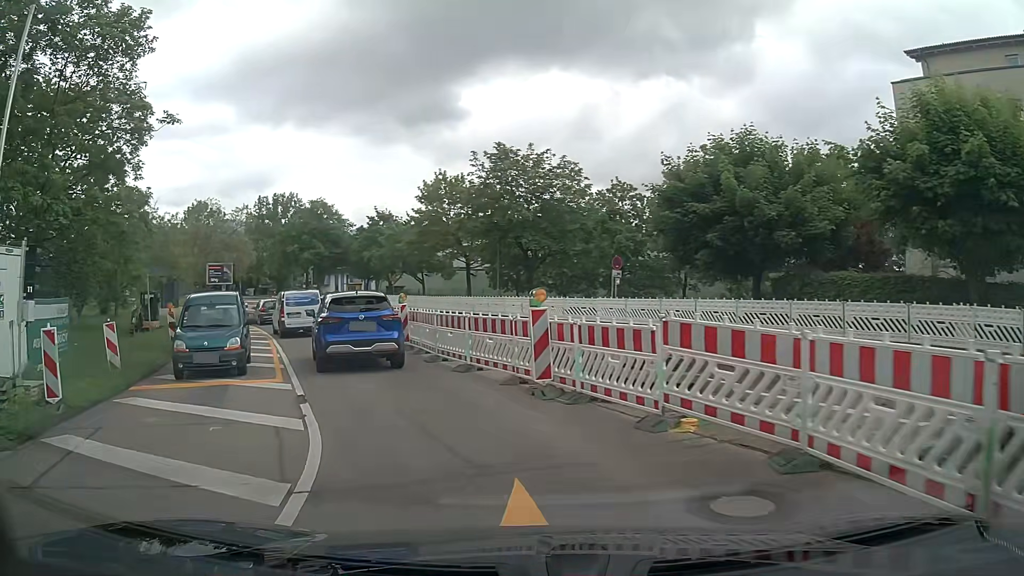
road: tertiary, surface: asphalt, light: Day
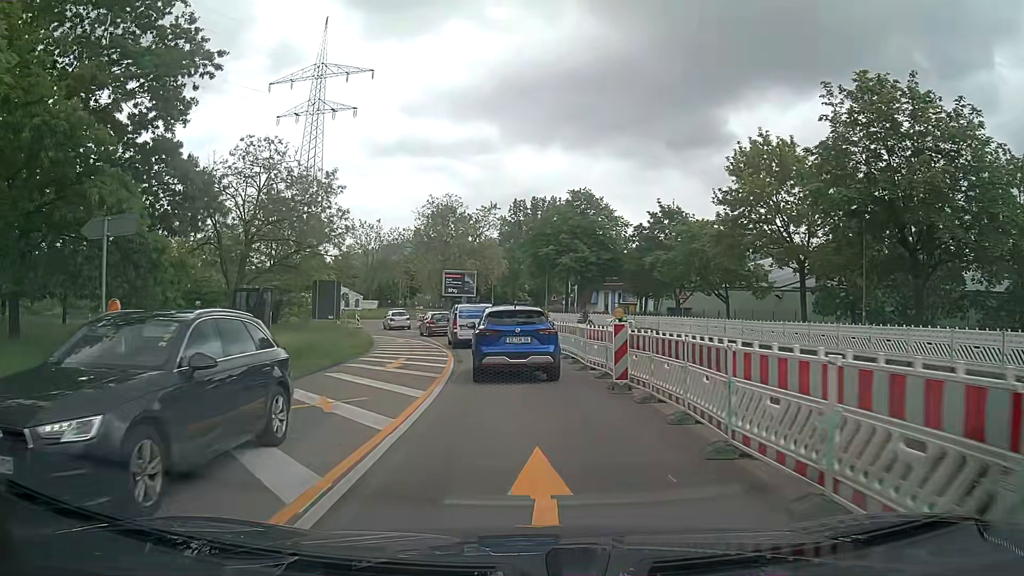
(-3.9, +16.7) m; -23°
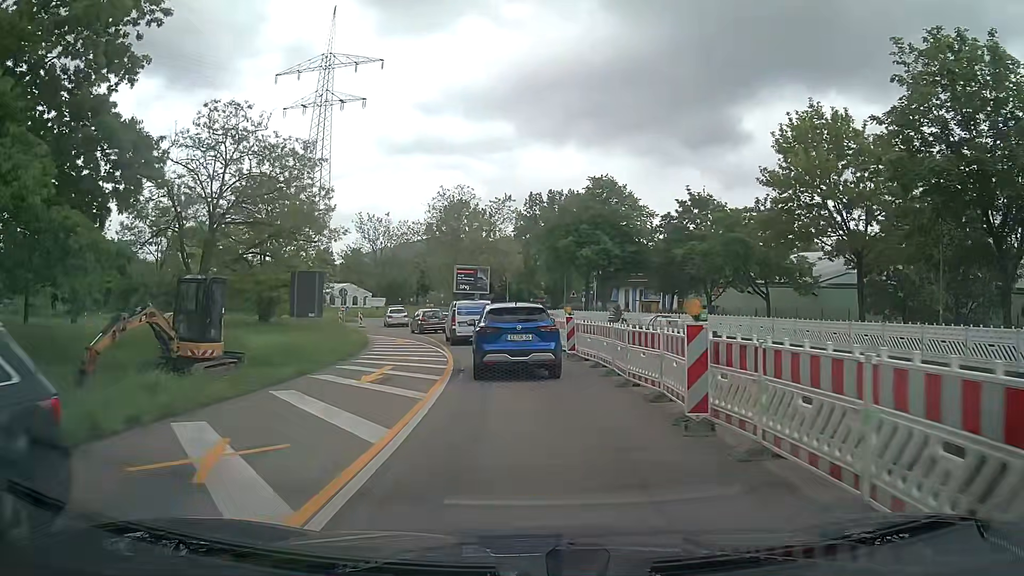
(0.0, +4.6) m; 0°
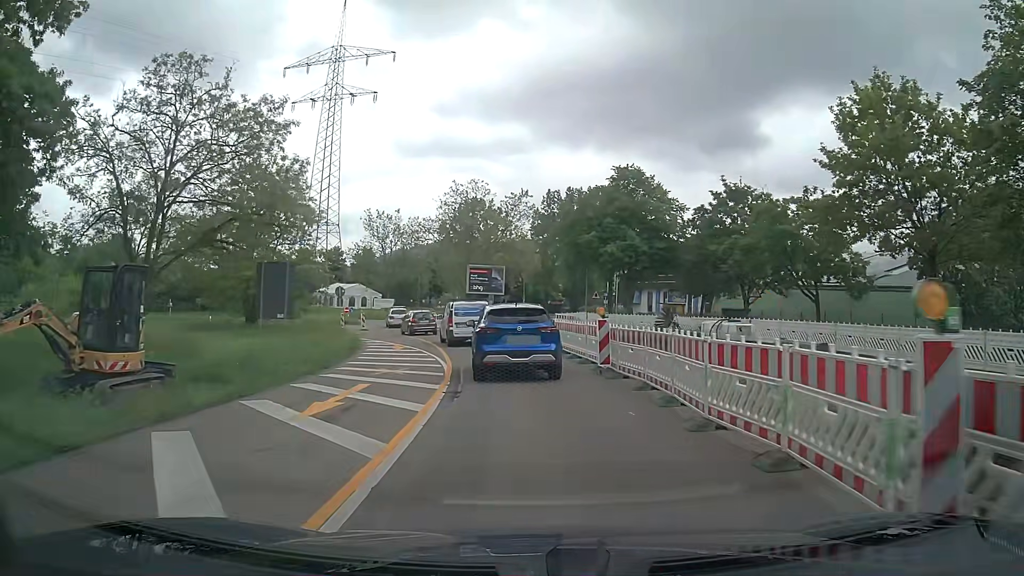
(-0.1, +4.6) m; -2°
